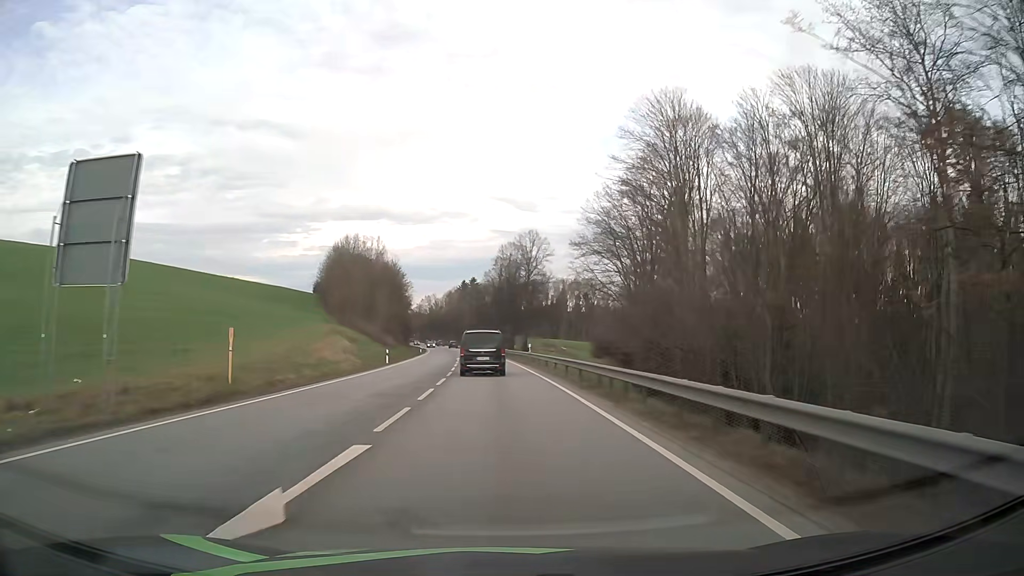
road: primary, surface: asphalt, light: Day
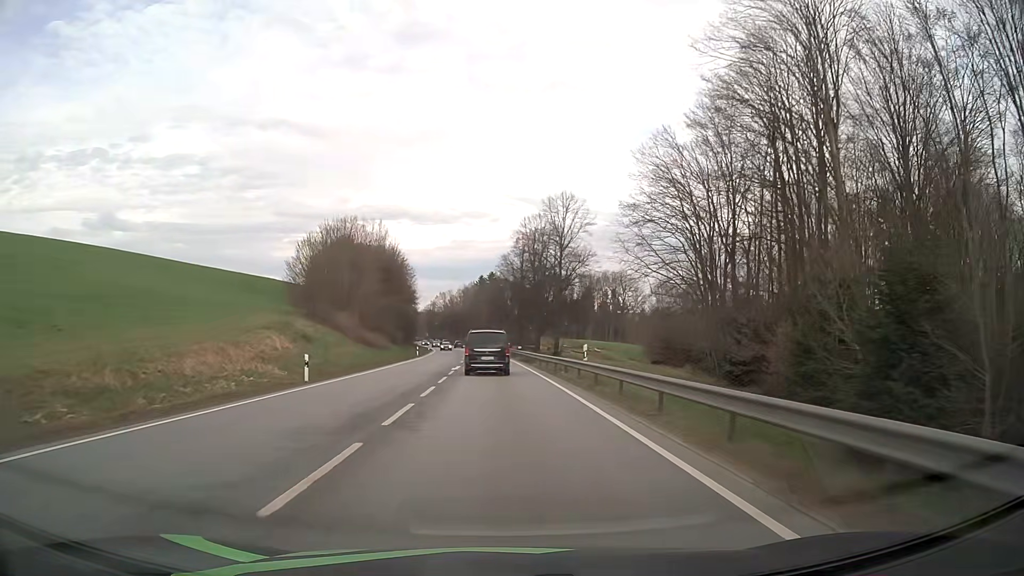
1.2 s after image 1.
(-0.4, +23.4) m; -2°
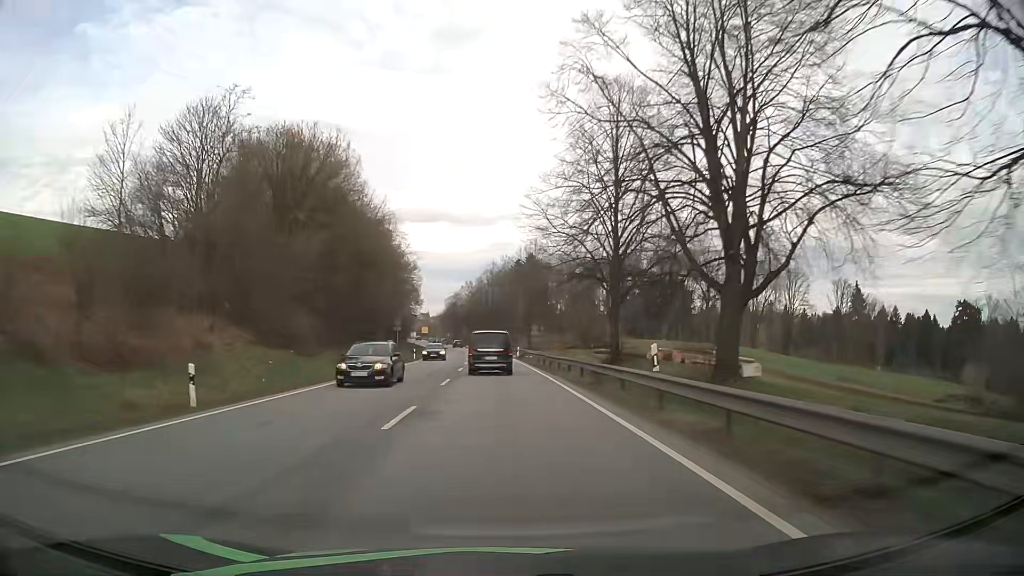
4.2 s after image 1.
(-1.8, +59.9) m; -3°
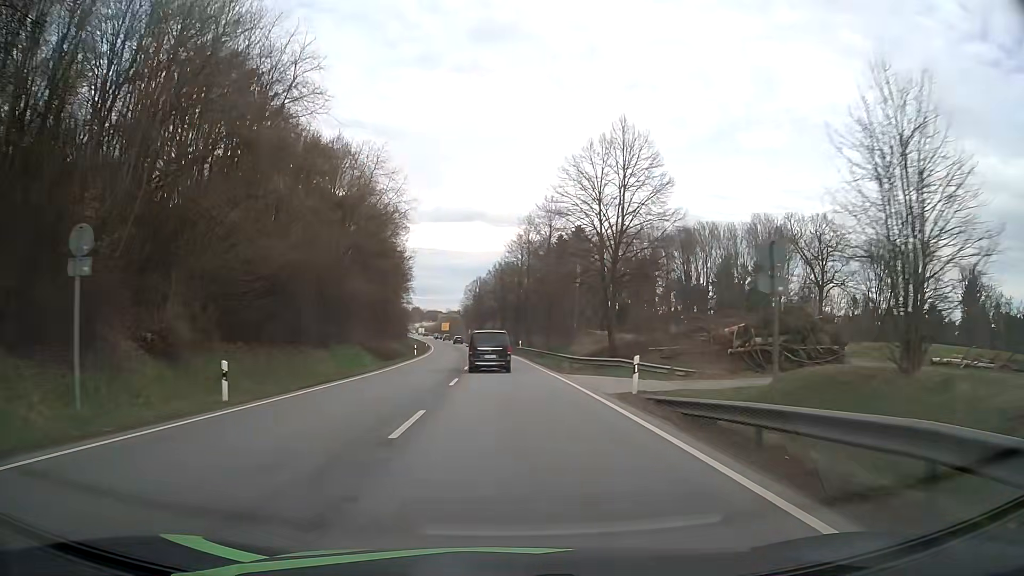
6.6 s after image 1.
(-1.2, +48.8) m; -3°
(0, +10) (0, +20) (0, +30) (-1, +40) (-1, +50) (-2, +60) (-2, +70) (-3, +80) (-4, +90) (-5, +100) m
